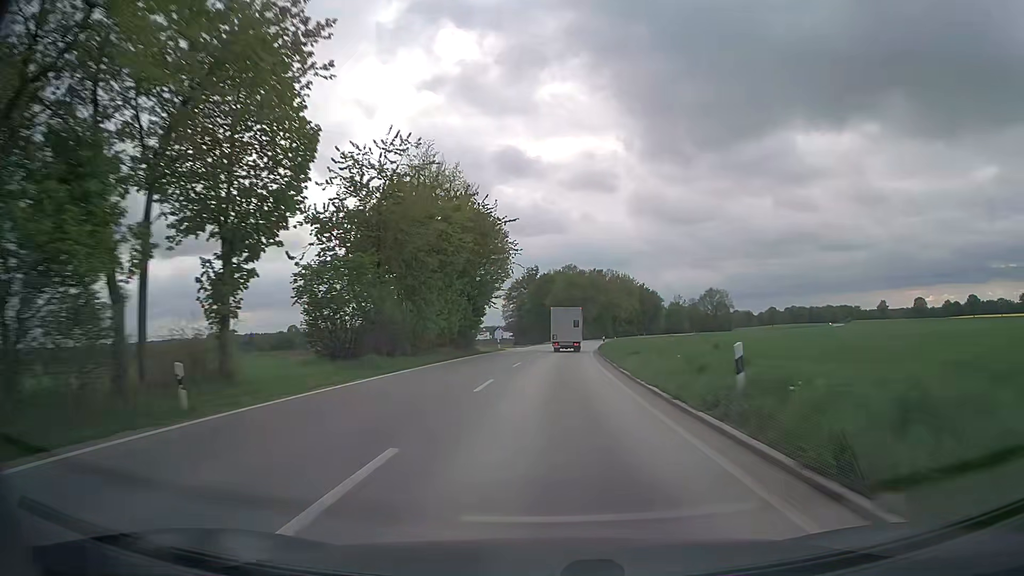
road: secondary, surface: asphalt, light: Day
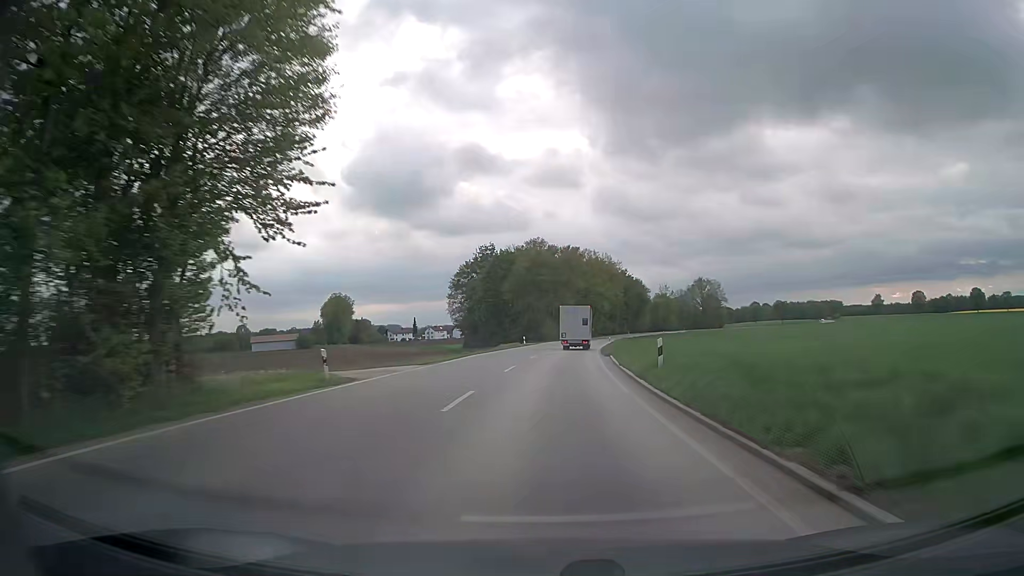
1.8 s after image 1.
(+1.1, +40.2) m; +3°
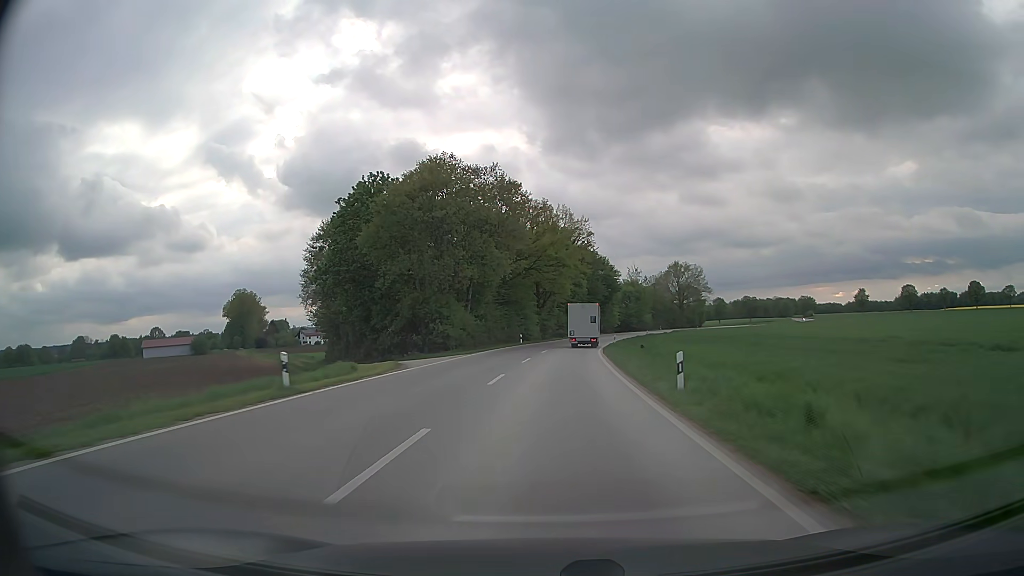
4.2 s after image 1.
(+2.2, +54.5) m; +5°
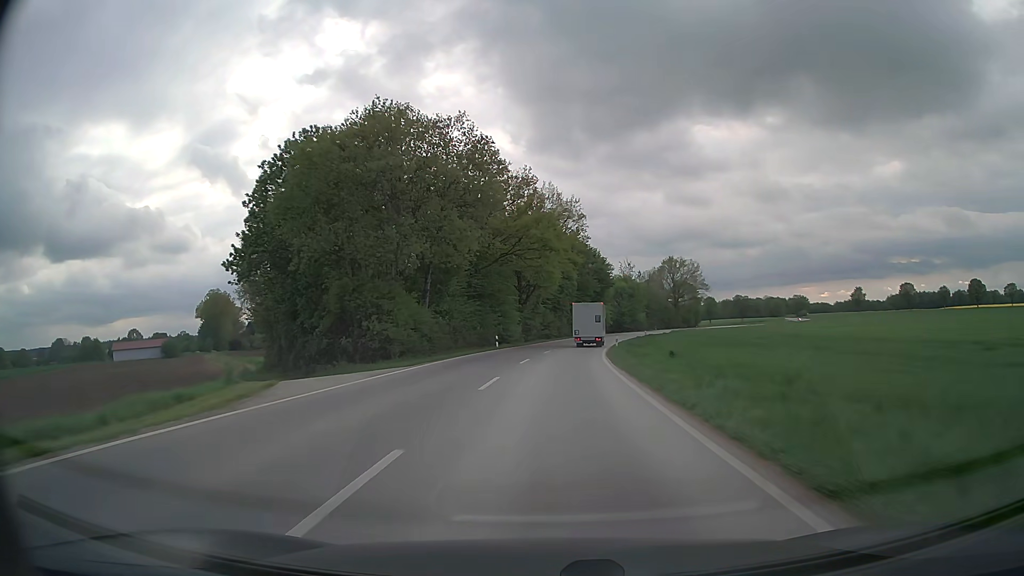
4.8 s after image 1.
(+0.1, +13.7) m; +1°
